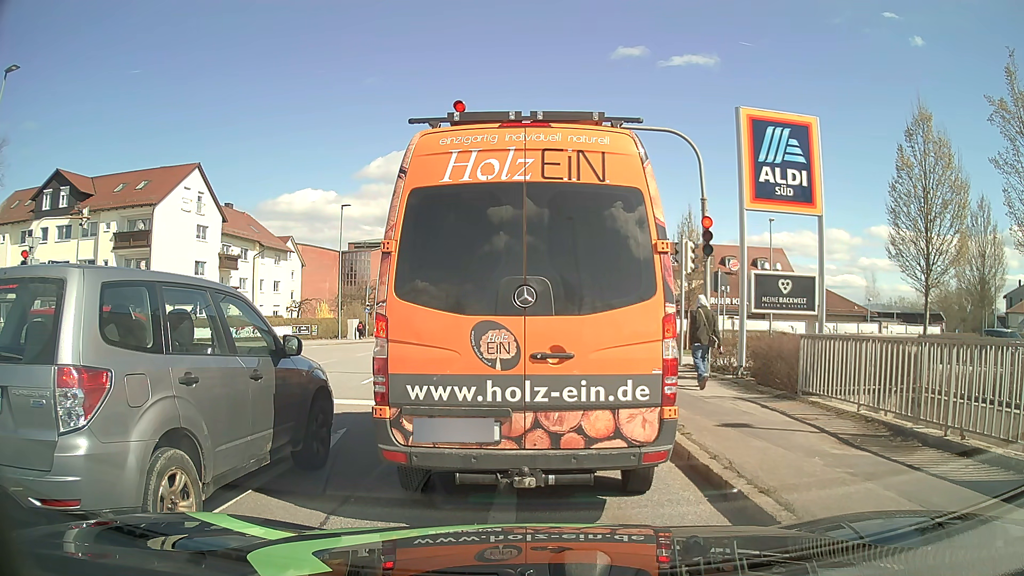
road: tertiary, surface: asphalt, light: Day
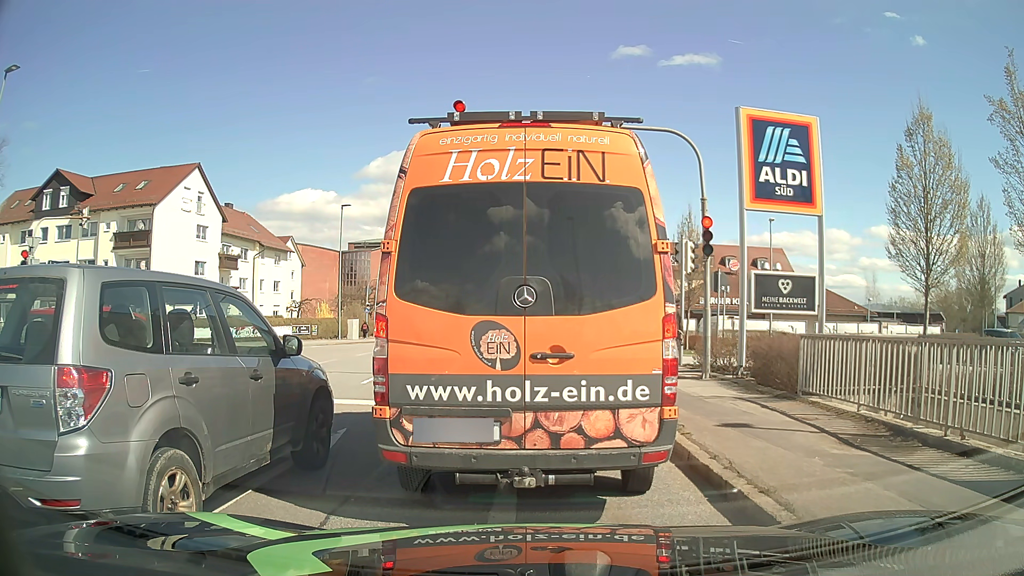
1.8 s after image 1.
(0.0, 0.0) m; 0°
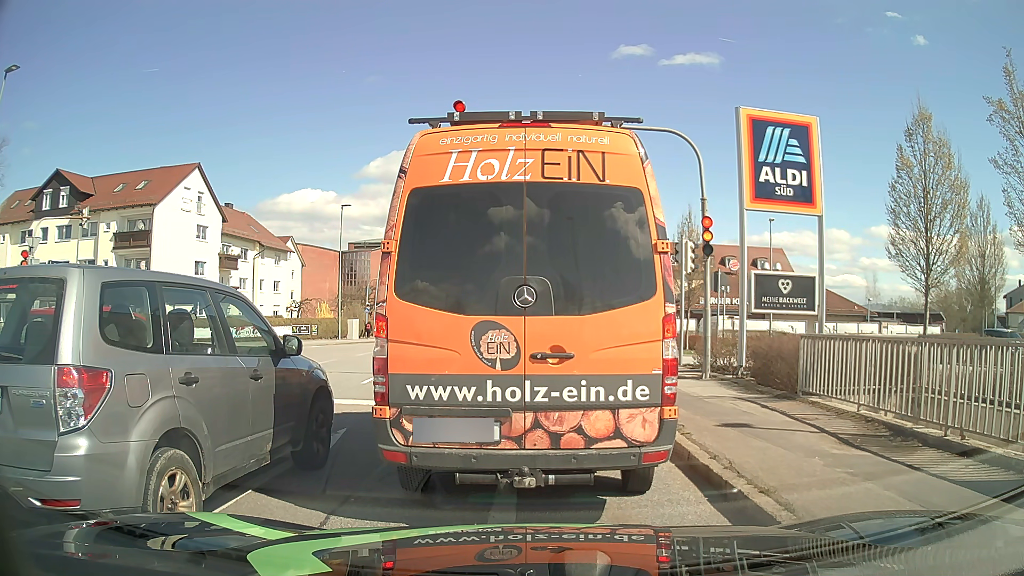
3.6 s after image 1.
(0.0, 0.0) m; 0°
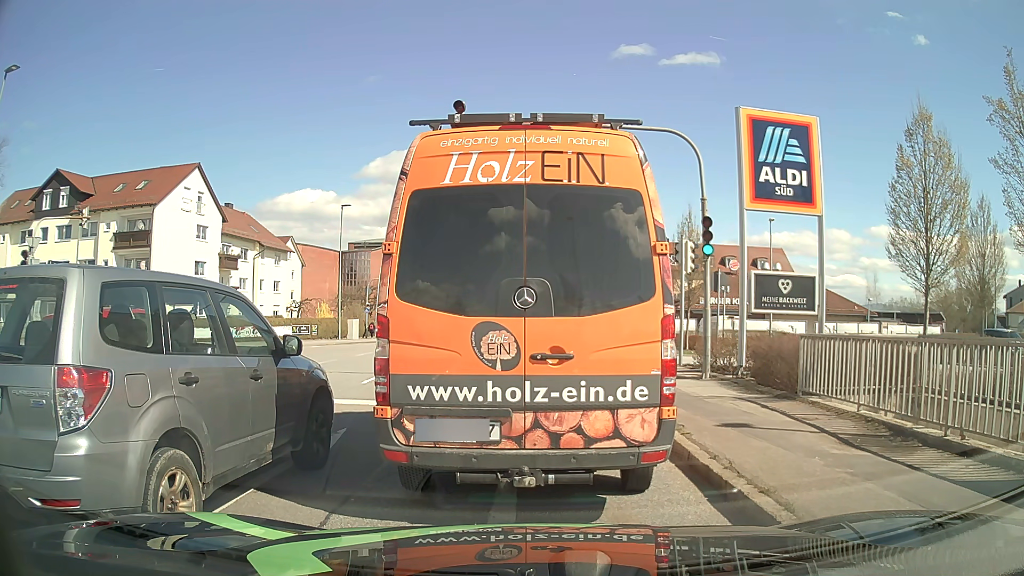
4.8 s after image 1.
(0.0, 0.0) m; 0°
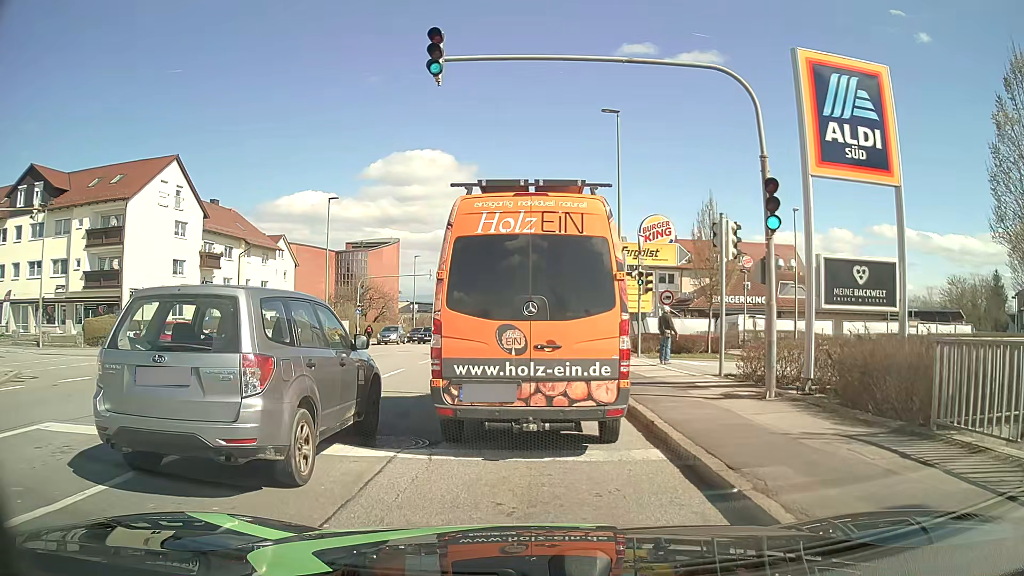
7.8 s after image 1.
(0.0, +4.2) m; +1°
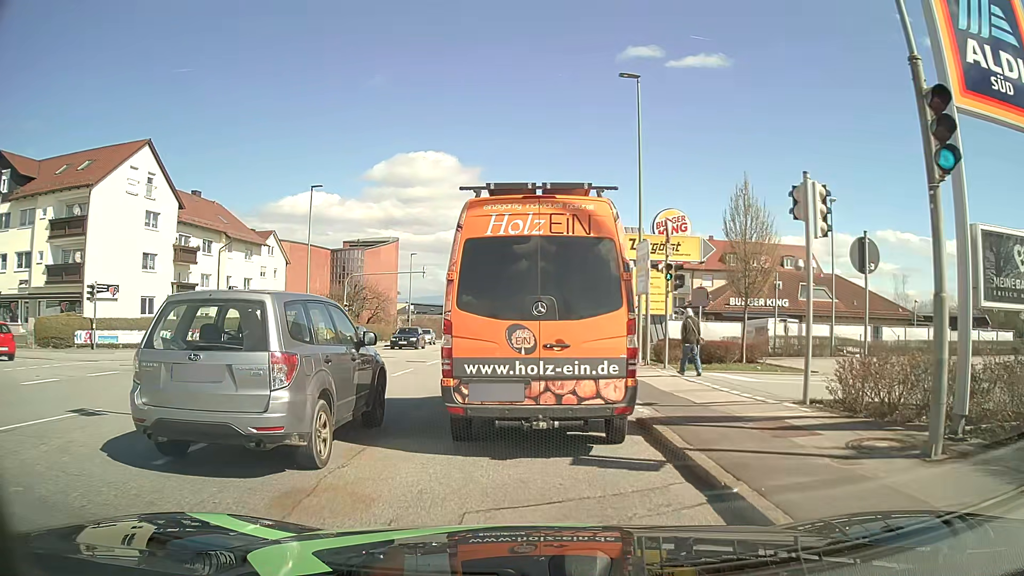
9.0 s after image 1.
(-0.1, +4.8) m; -1°
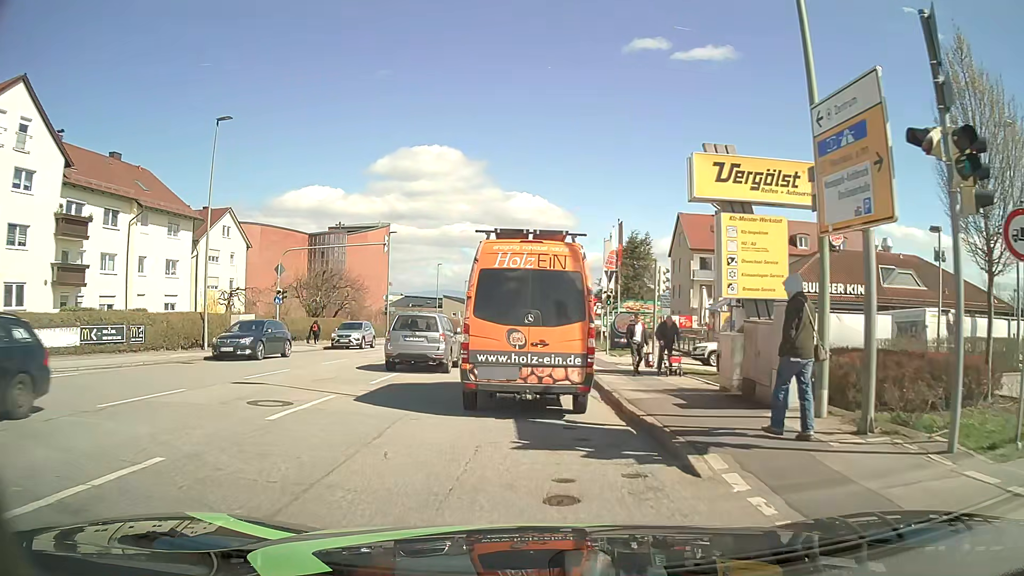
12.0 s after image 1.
(-0.3, +15.0) m; -2°
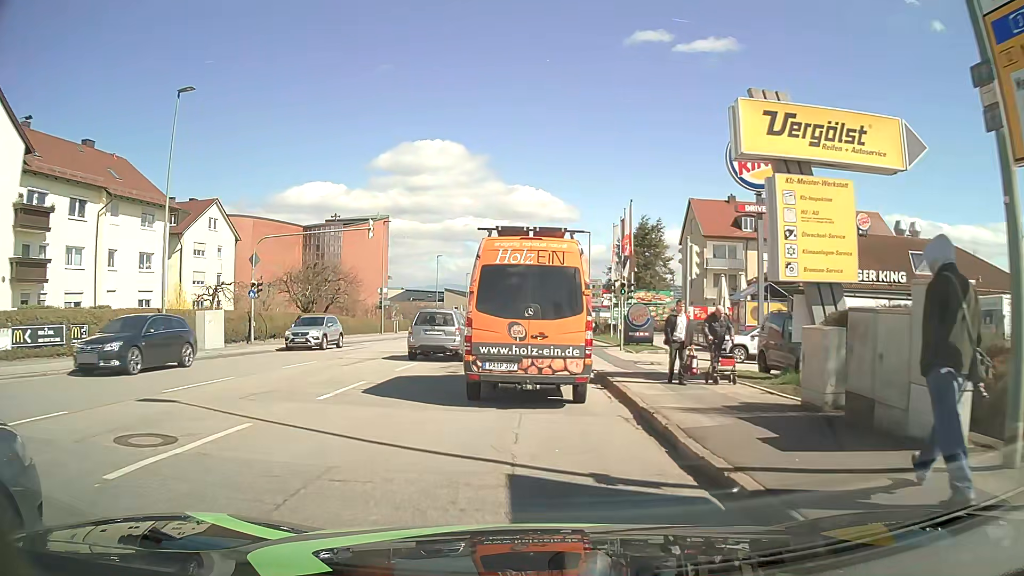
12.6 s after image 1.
(0.0, +4.1) m; +1°
